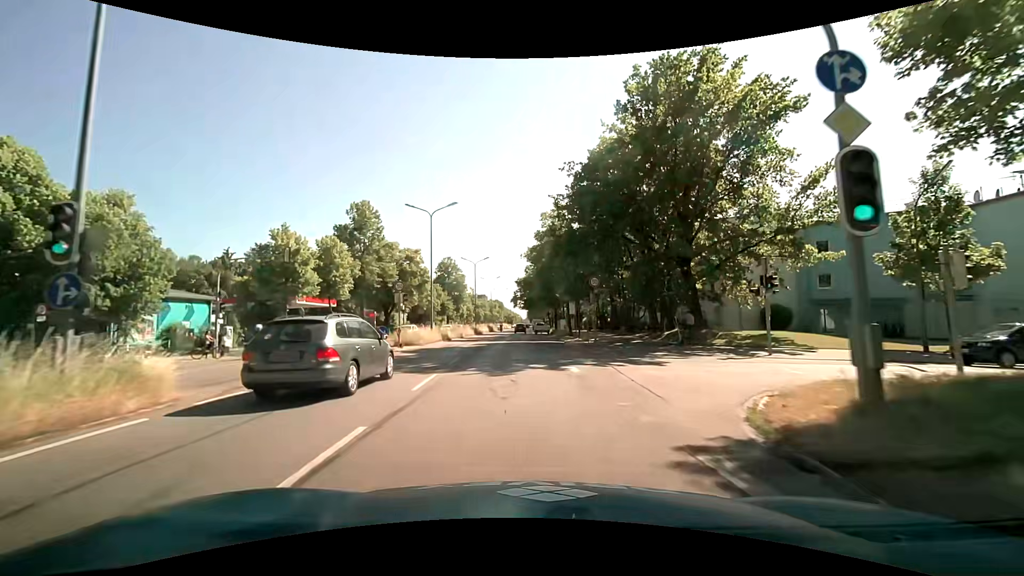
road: trunk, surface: asphalt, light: Day
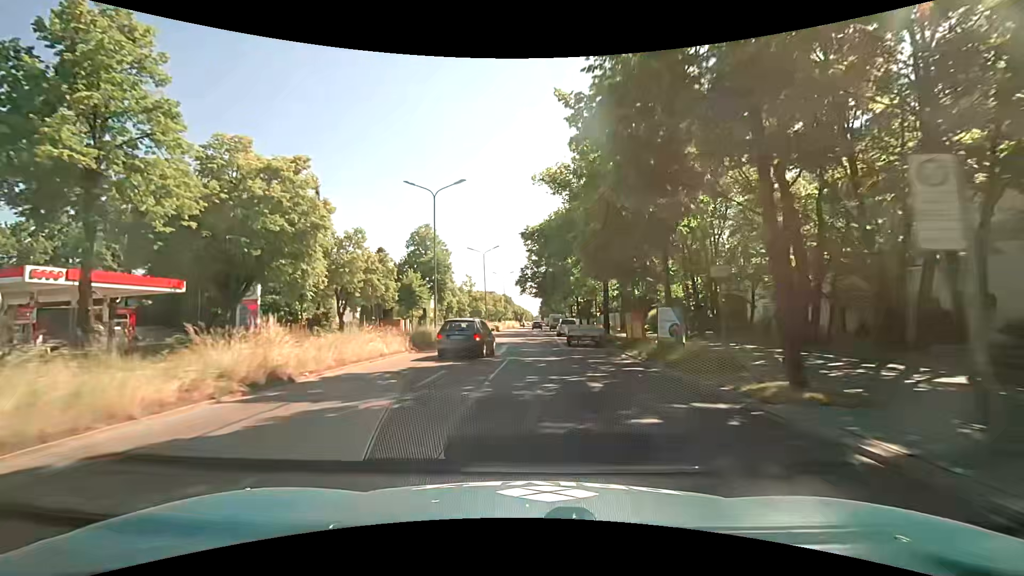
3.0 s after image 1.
(-0.9, +37.1) m; -2°
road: primary
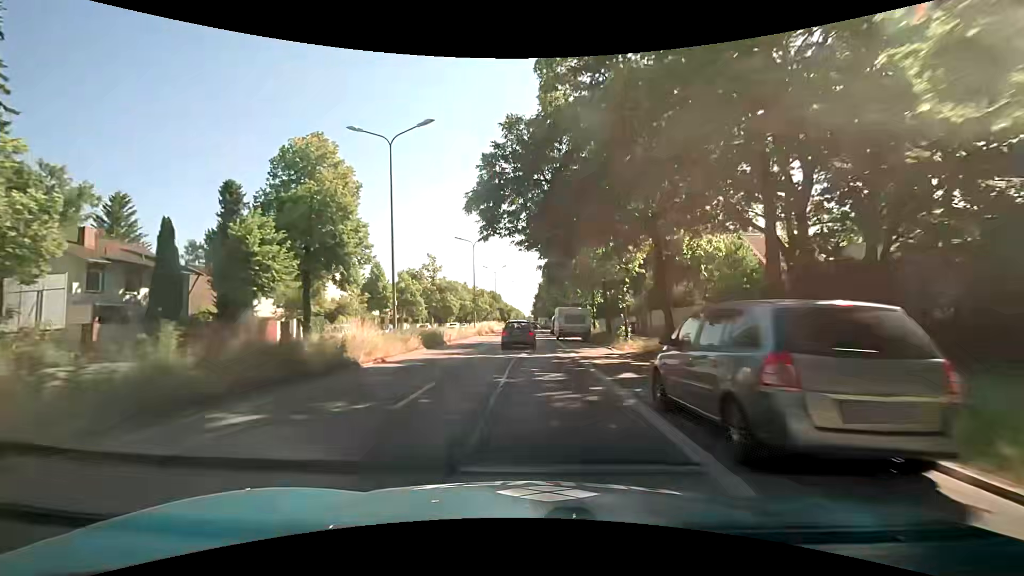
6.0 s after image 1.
(+0.6, +39.2) m; +2°
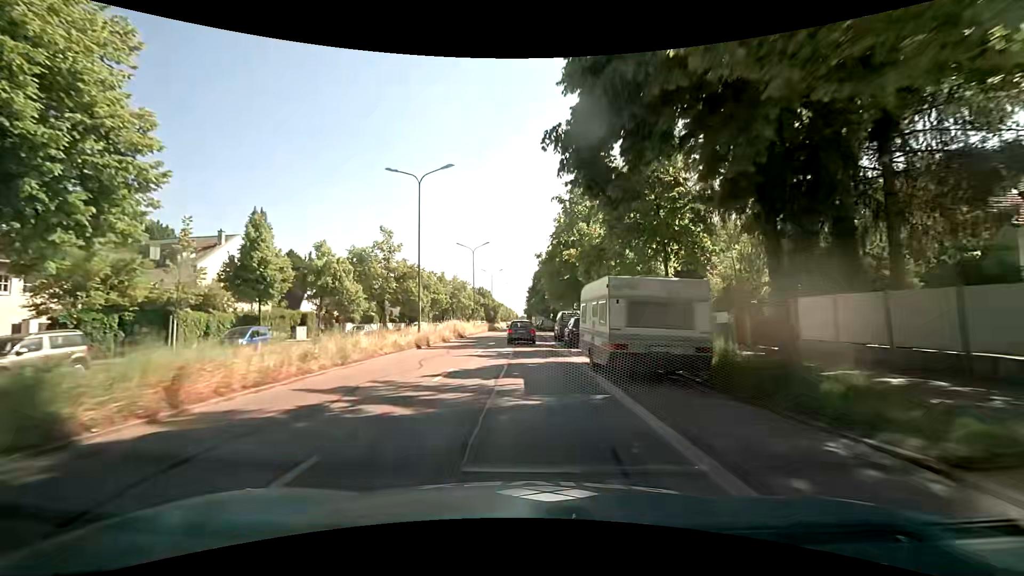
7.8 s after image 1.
(-0.1, +24.2) m; 0°
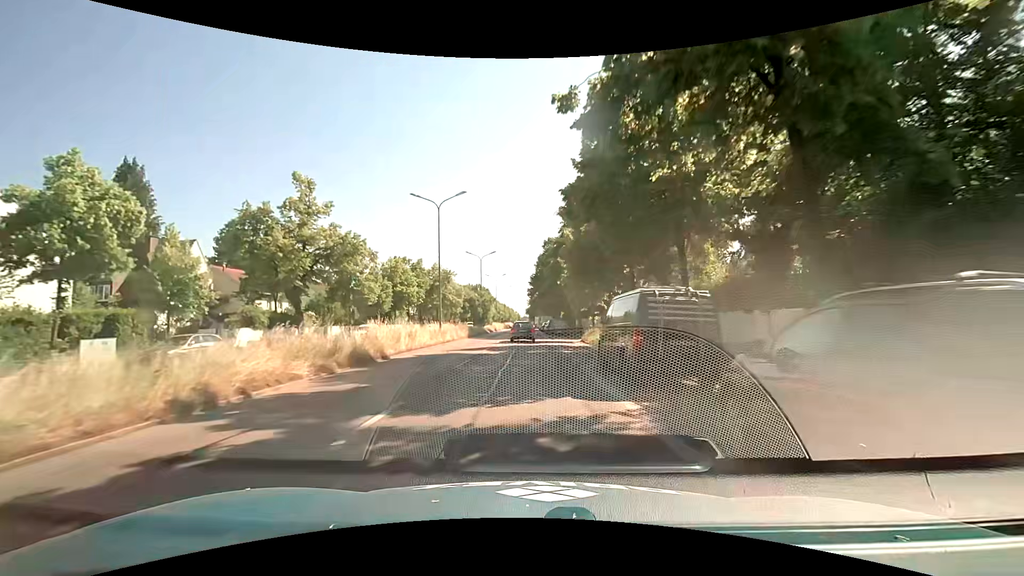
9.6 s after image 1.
(0.0, +23.8) m; +1°
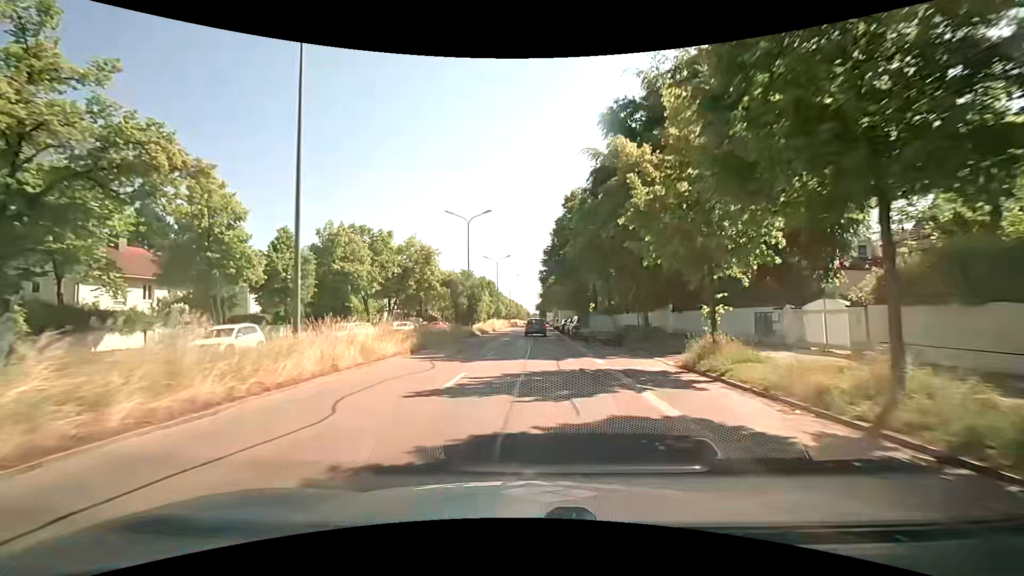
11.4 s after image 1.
(-0.7, +23.3) m; -2°
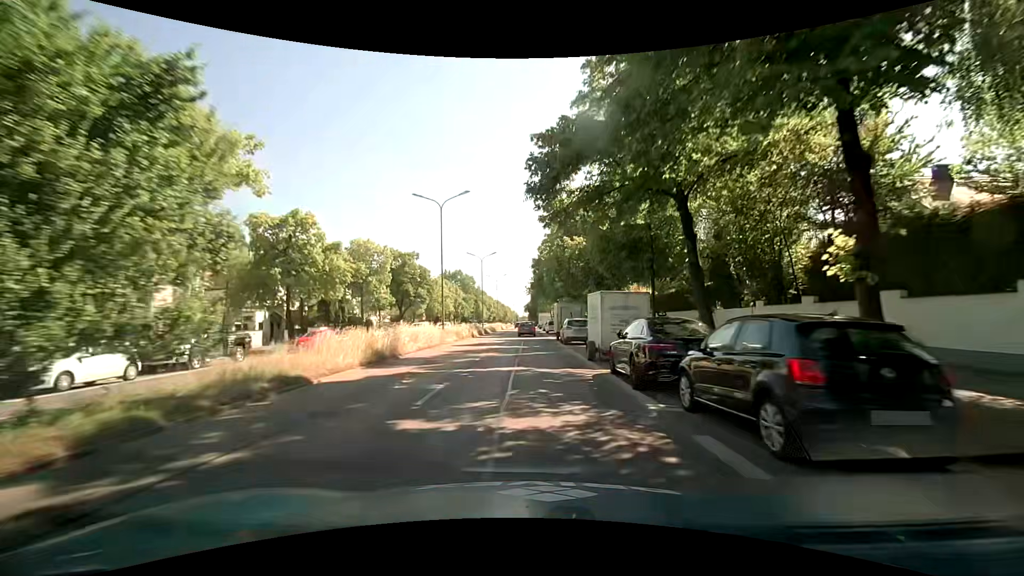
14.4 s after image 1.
(+0.6, +37.8) m; 0°
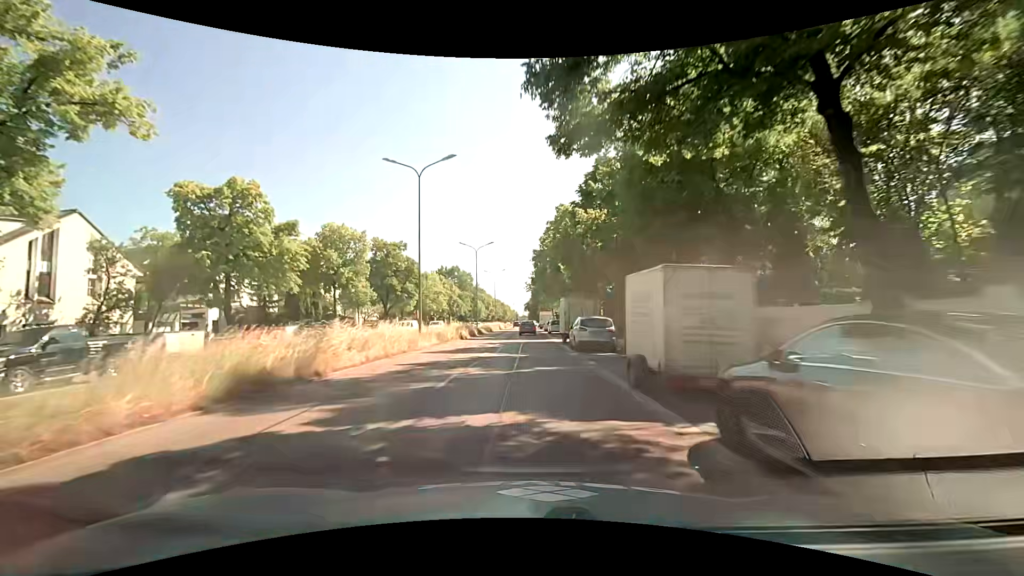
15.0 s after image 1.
(+0.1, +7.4) m; 0°
(0, +10) (0, +20) (0, +30) (0, +40) (0, +50) (0, +60) (+1, +70) (+1, +80) (+1, +90) (+1, +100) m
